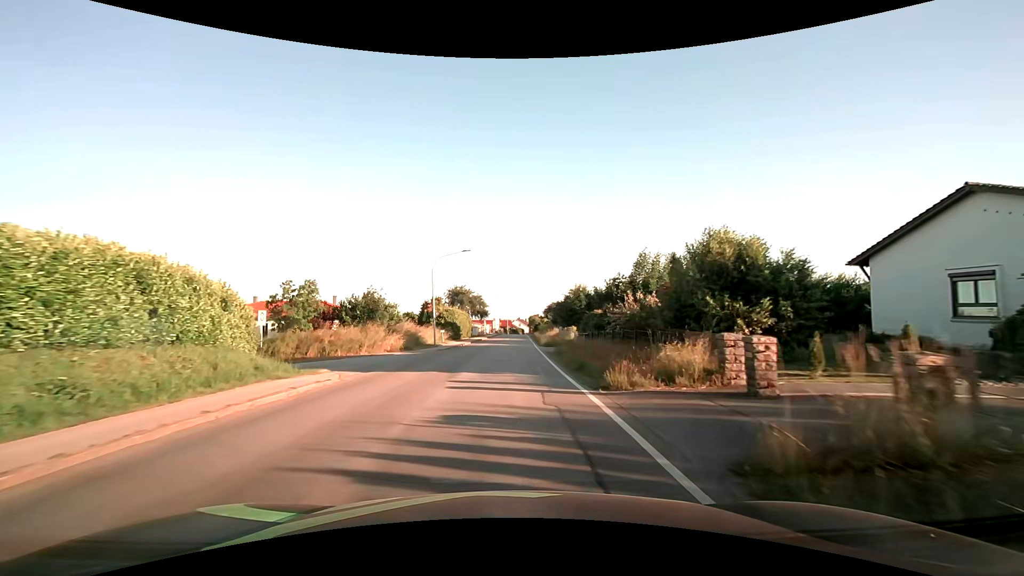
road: secondary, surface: asphalt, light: Day
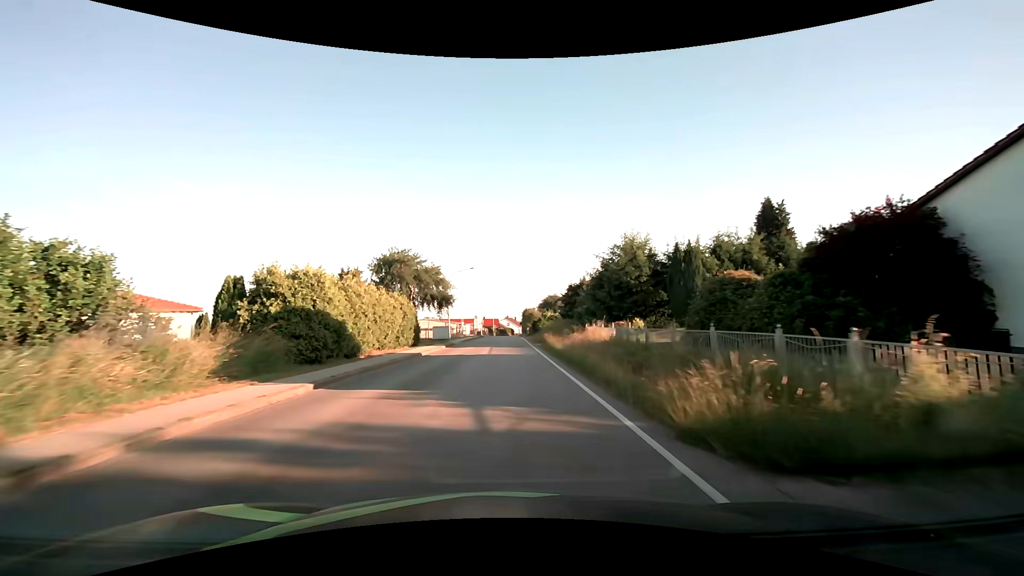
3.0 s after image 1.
(+0.8, +38.4) m; +2°
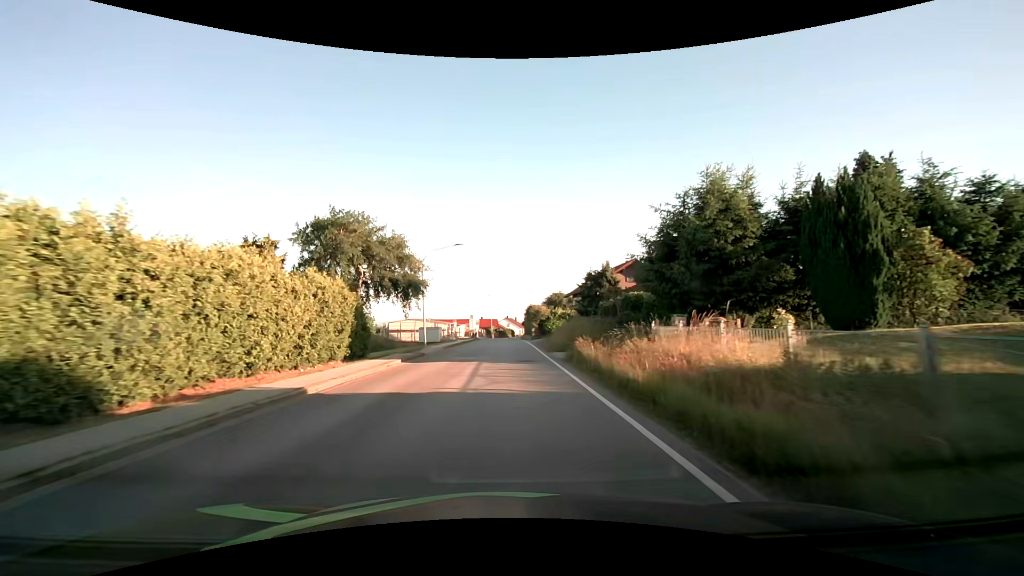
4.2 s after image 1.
(0.0, +15.3) m; 0°
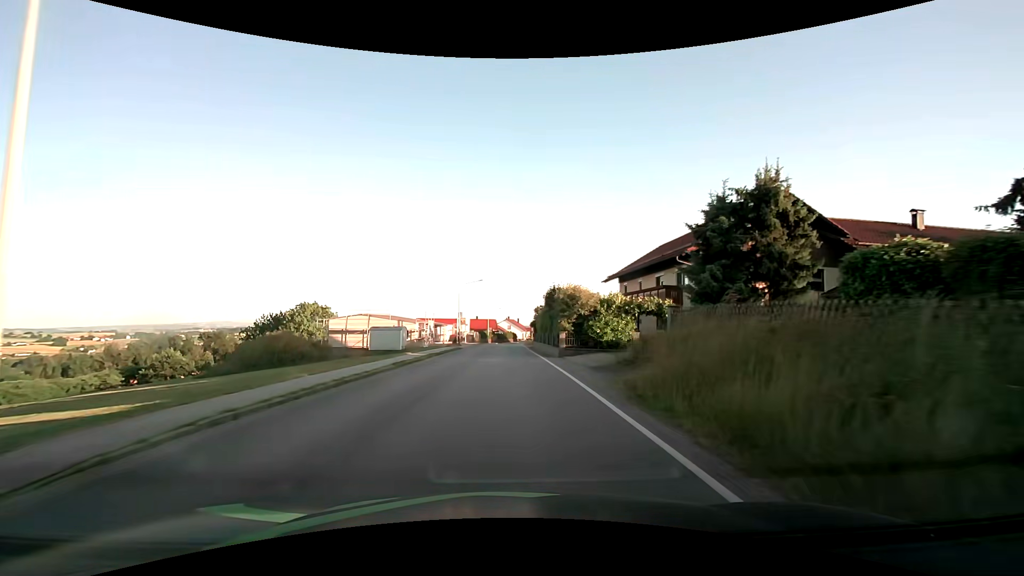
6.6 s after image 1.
(+0.1, +30.4) m; 0°
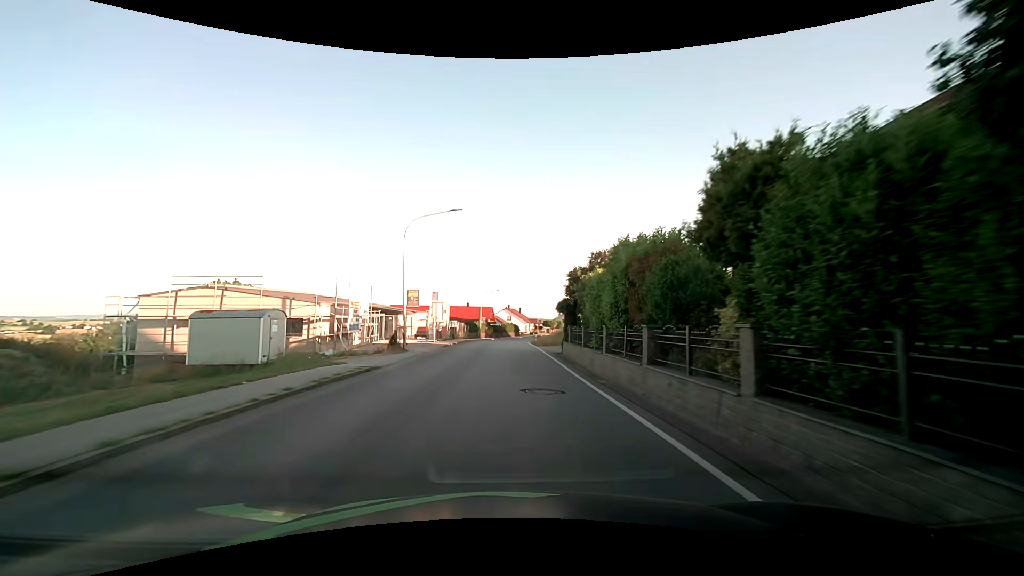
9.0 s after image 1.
(-0.1, +30.5) m; 0°
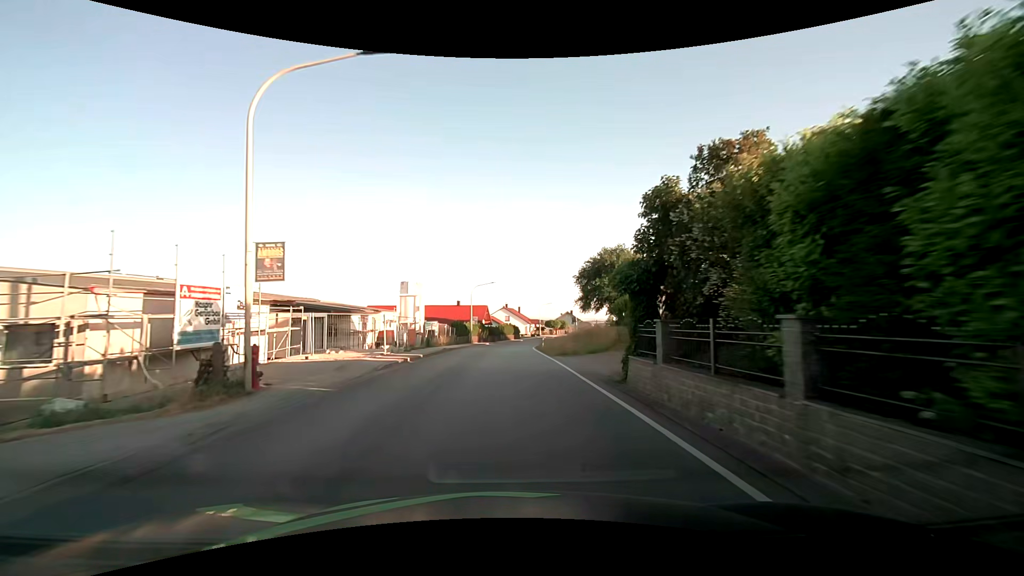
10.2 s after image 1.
(0.0, +15.4) m; 0°
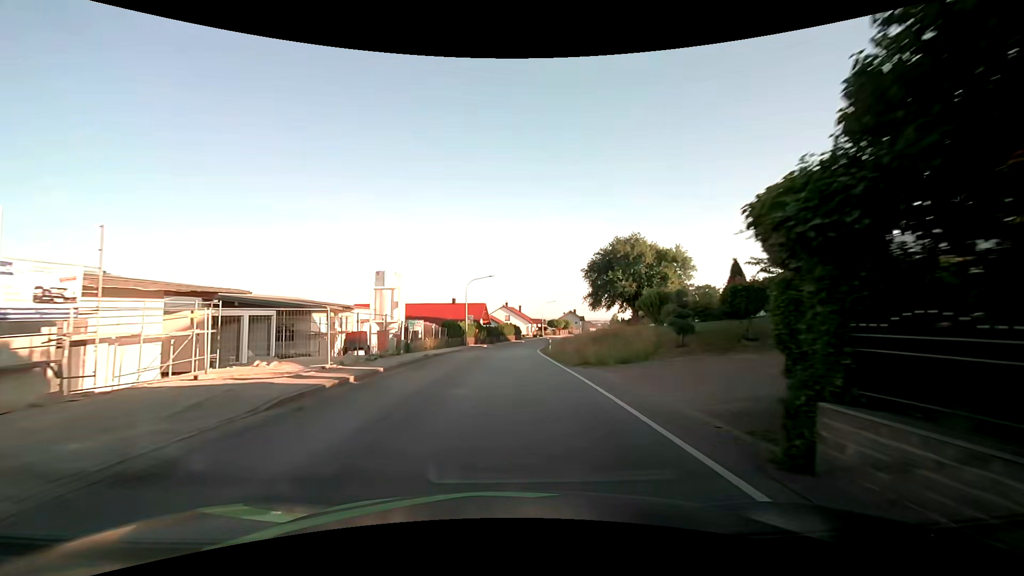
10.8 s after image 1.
(+0.1, +7.7) m; +1°
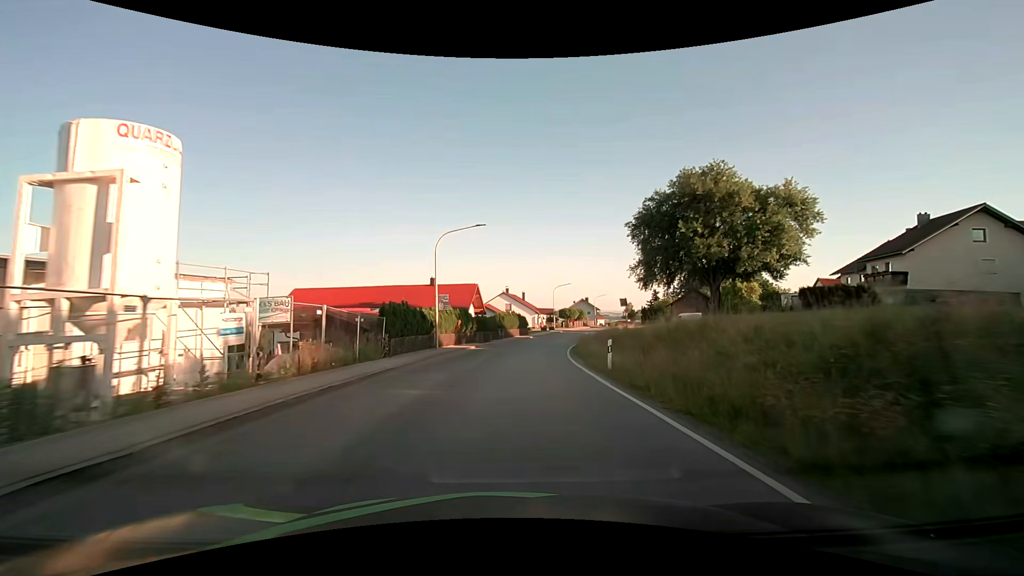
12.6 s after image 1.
(-0.1, +23.0) m; 0°
(0, +10) (+1, +20) (+2, +30) (+3, +40) (+5, +50) (+7, +59) (+10, +69) (+13, +79) (+16, +88) (+19, +97) m
